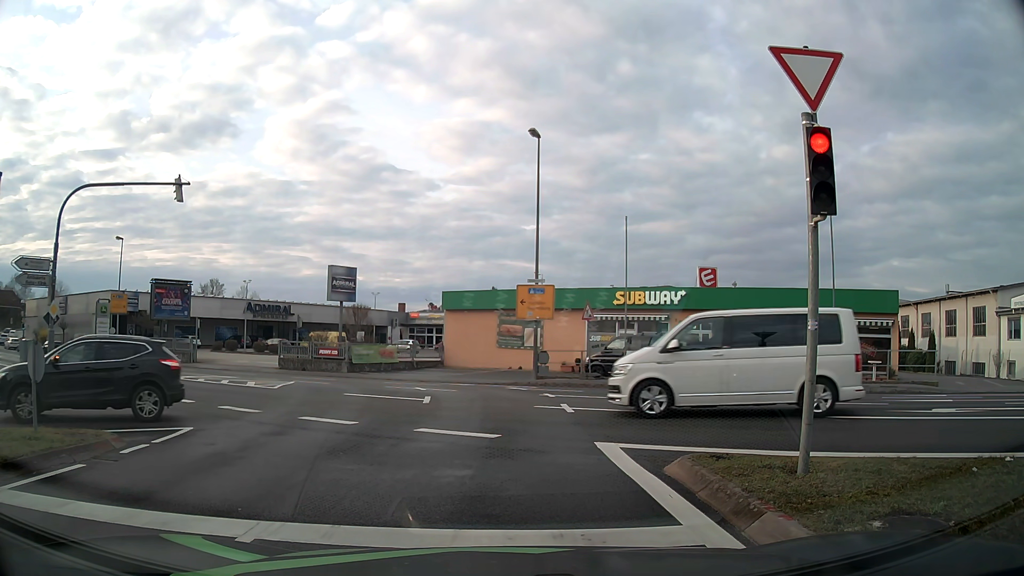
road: tertiary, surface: asphalt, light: Day
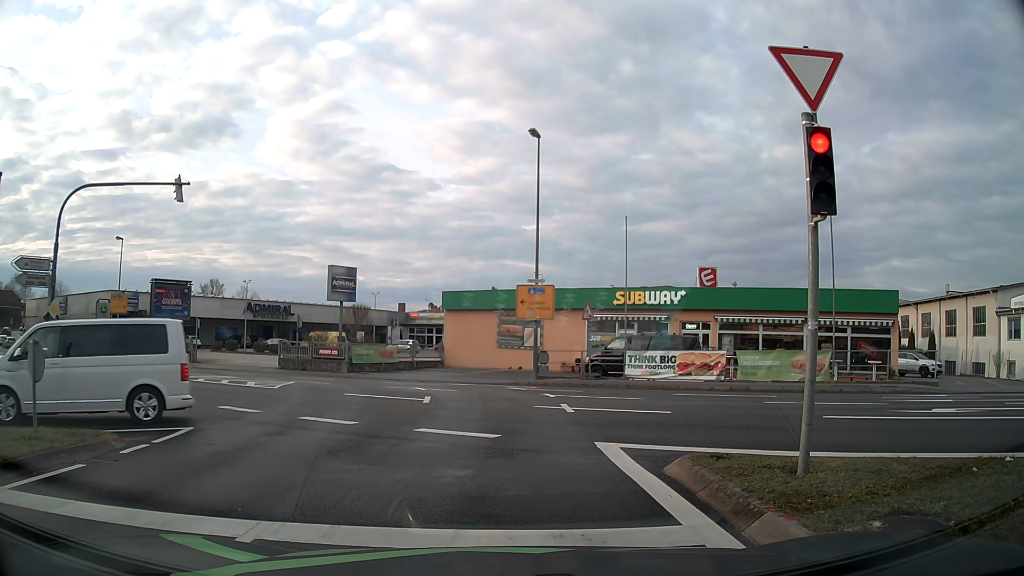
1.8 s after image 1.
(0.0, 0.0) m; 0°
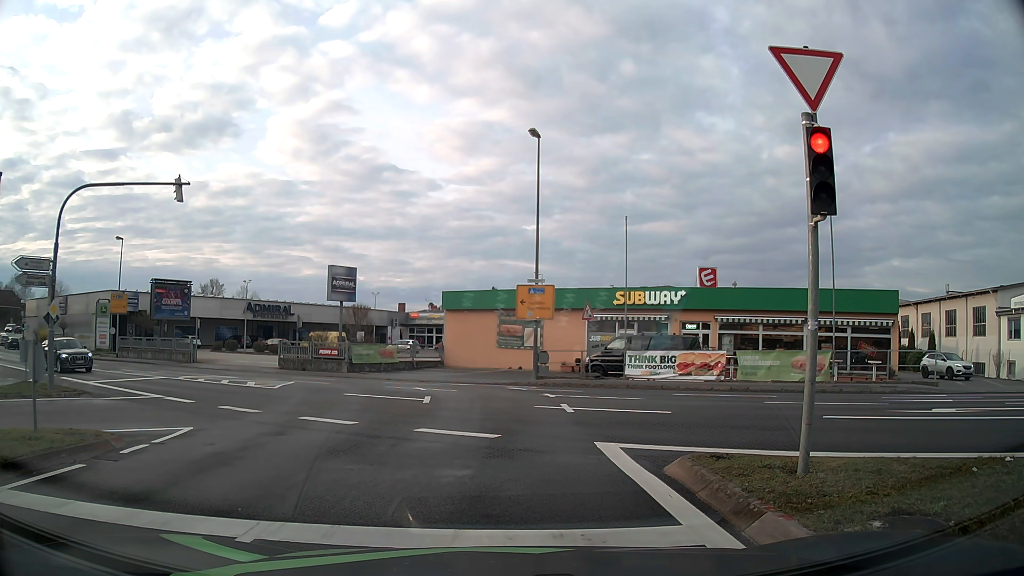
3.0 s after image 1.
(0.0, 0.0) m; 0°
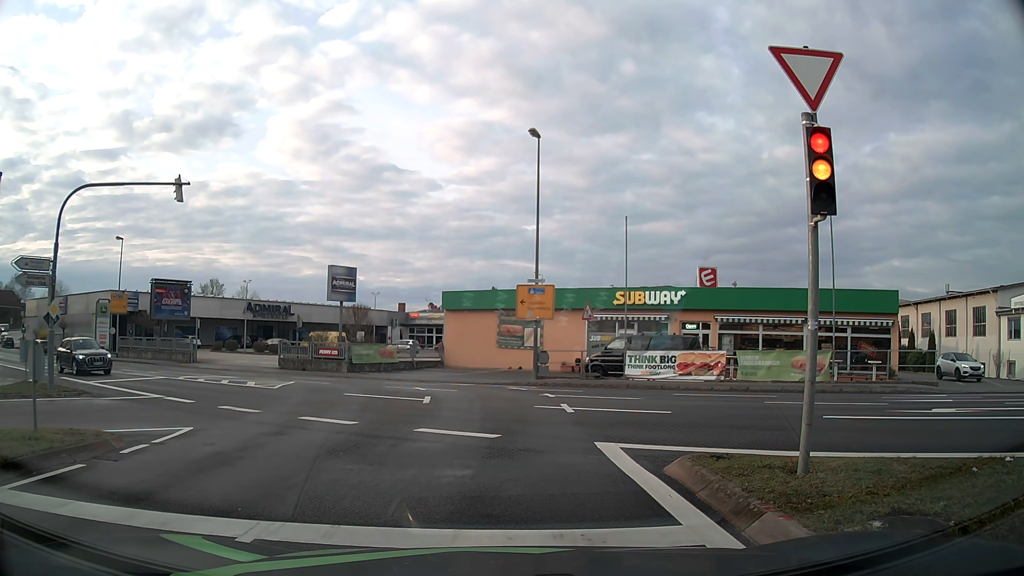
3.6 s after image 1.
(0.0, 0.0) m; 0°
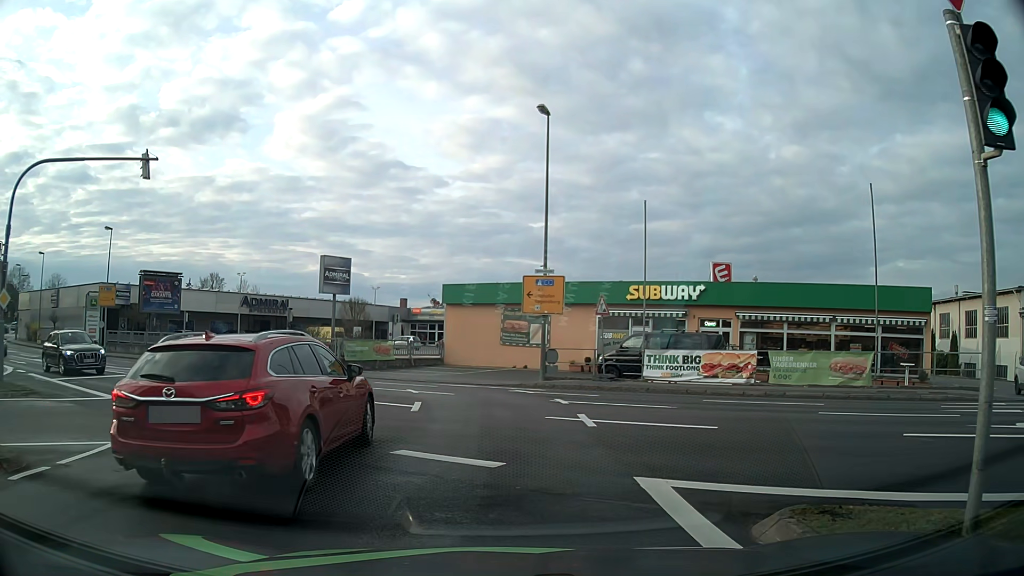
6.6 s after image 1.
(0.0, +2.9) m; 0°
(0, +10) (-1, +20) (-6, +28) (-14, +34) (-22, +40) (-31, +45) (-40, +50) (-48, +55) (-57, +60) (-65, +66) m
